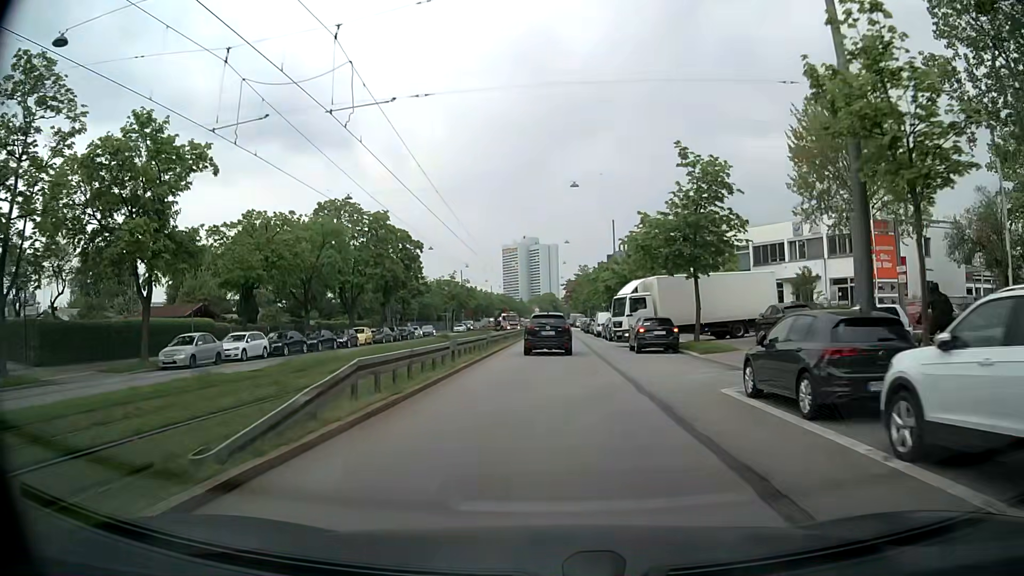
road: secondary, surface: asphalt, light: Day
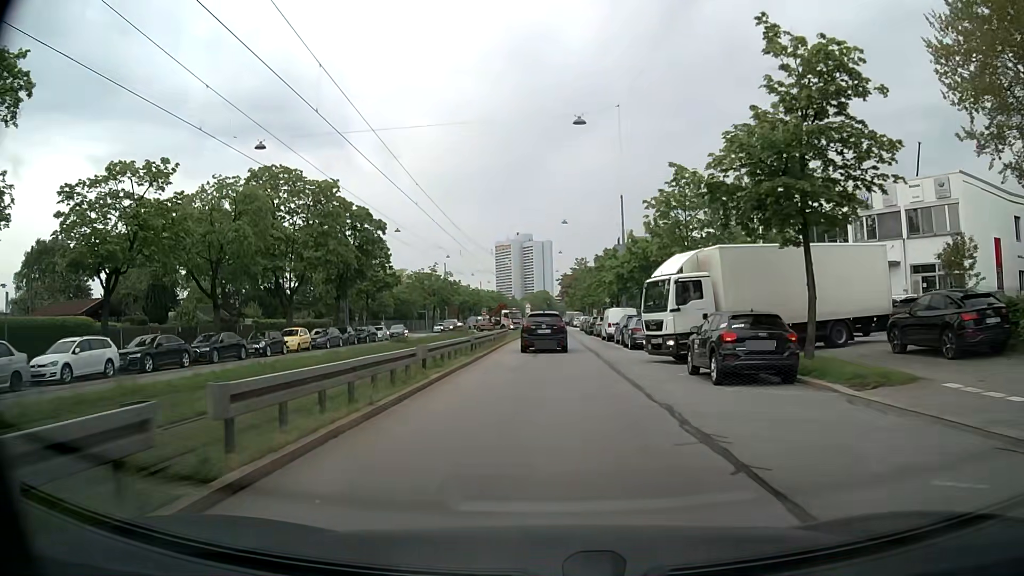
(+0.1, +14.0) m; 0°
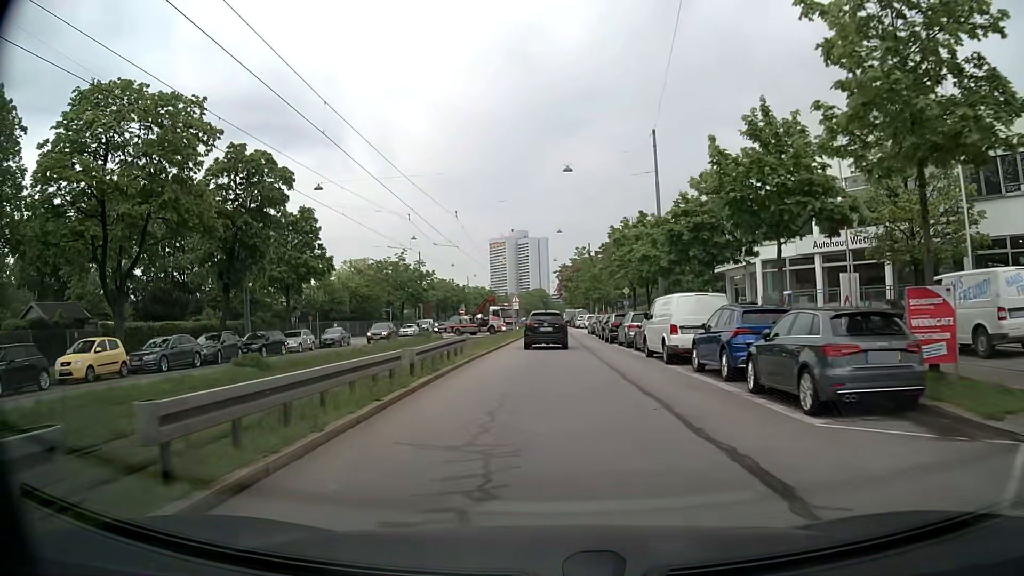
(+0.1, +20.8) m; 0°
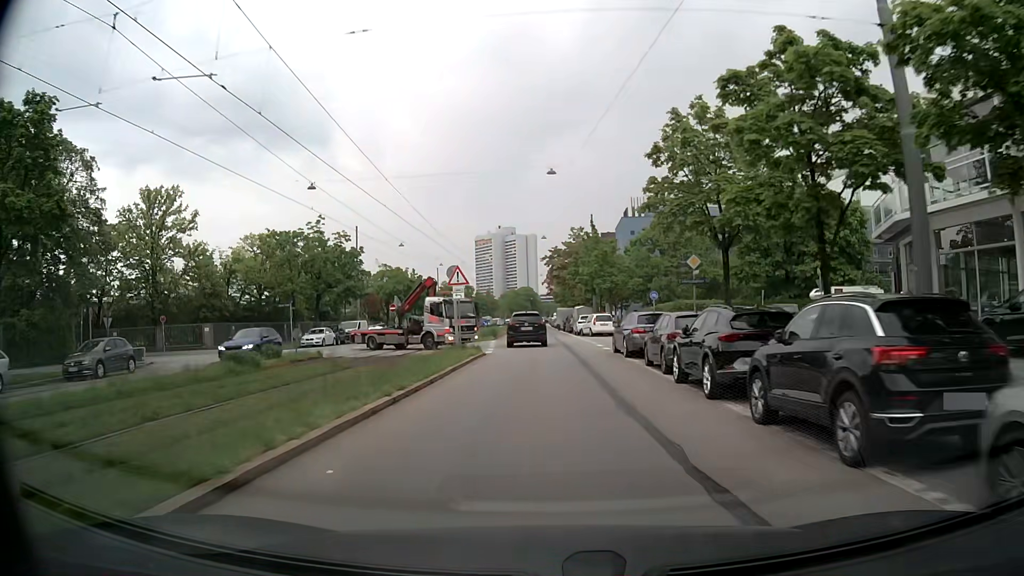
(+0.3, +28.6) m; +1°
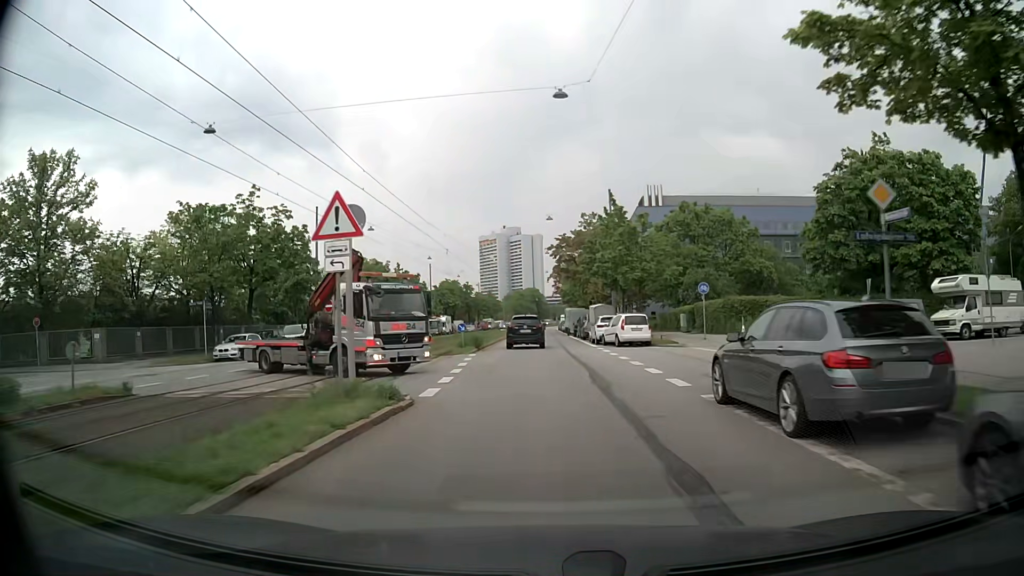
(-0.1, +14.8) m; -1°
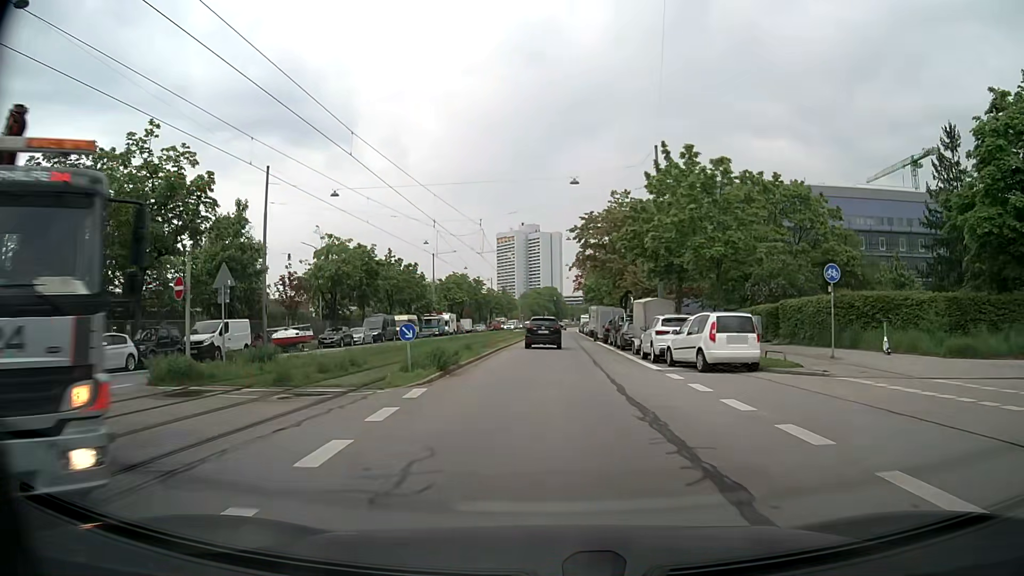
(-0.2, +15.1) m; -2°
(0, +10) (0, +20) (0, +30) (0, +40) (0, +50) (0, +60) (+1, +70) (+1, +80) (+1, +90) (+1, +100) m
